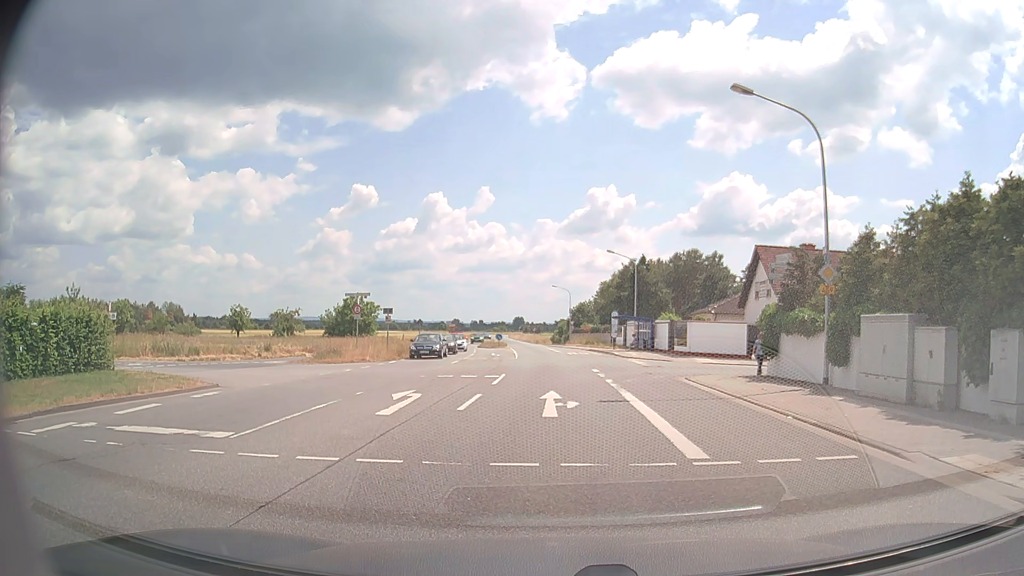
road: primary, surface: asphalt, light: Day
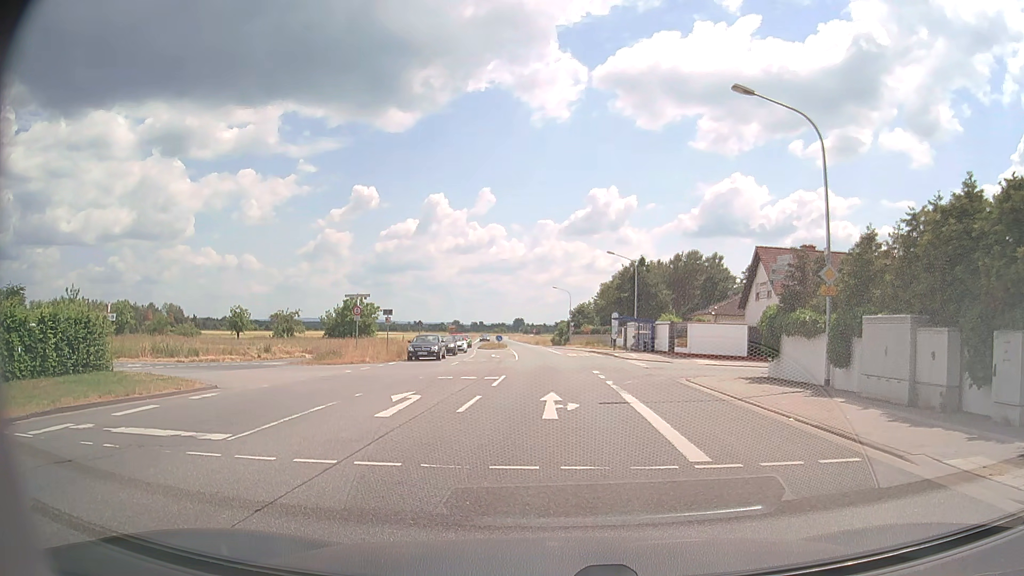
(0.0, +0.1) m; 0°
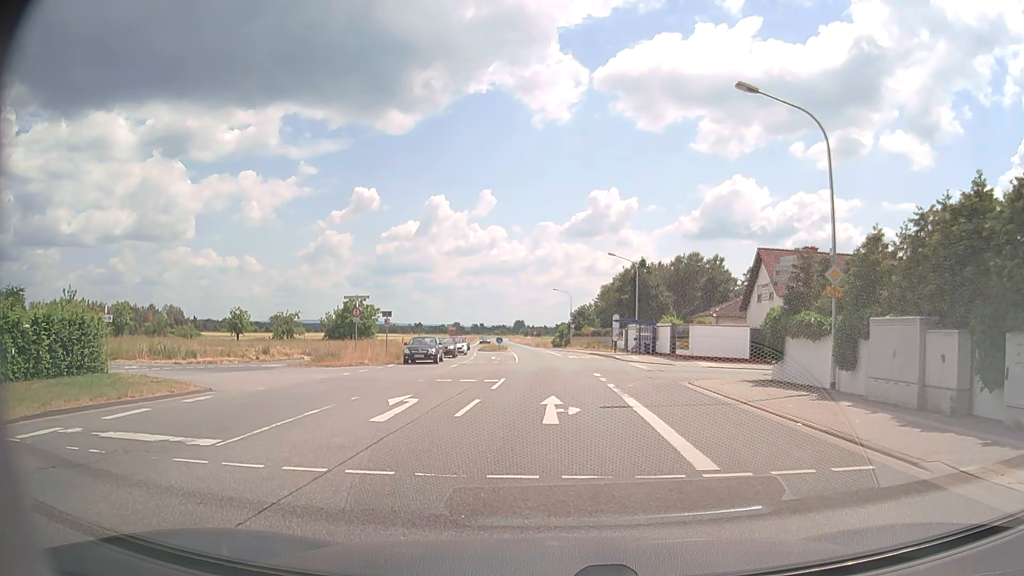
(0.0, +0.4) m; 0°
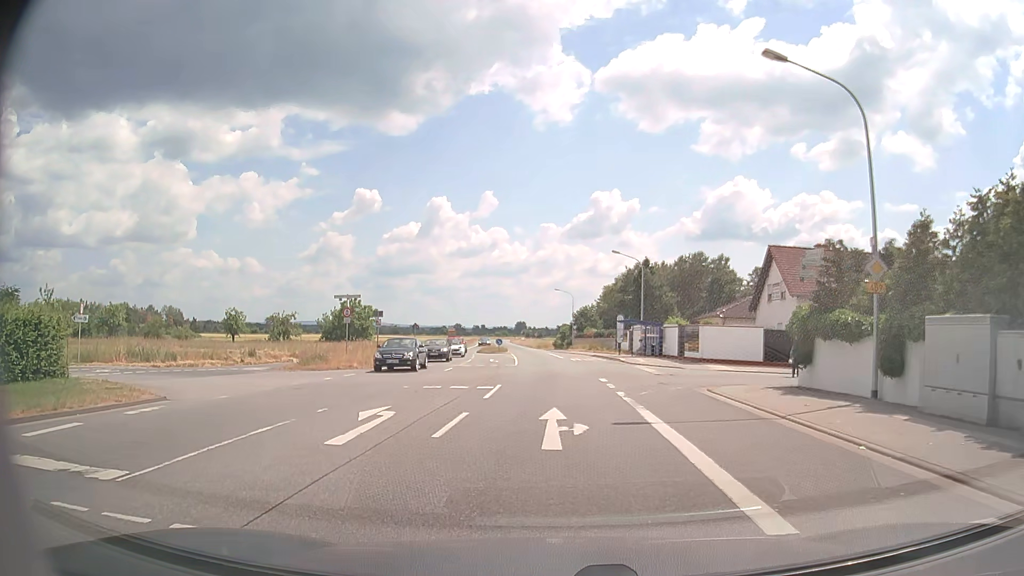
(0.0, +2.6) m; 0°
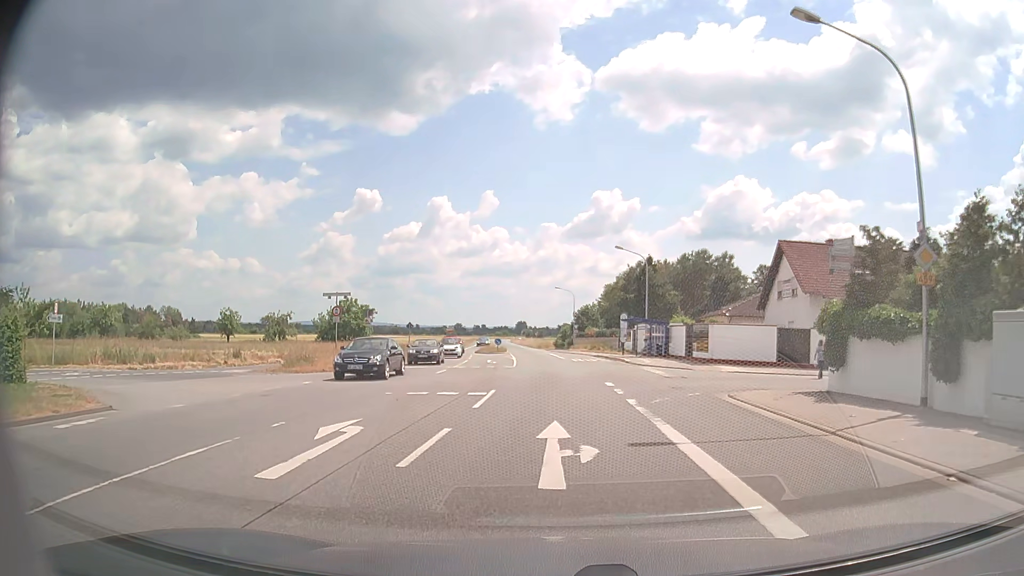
(0.0, +2.3) m; 0°
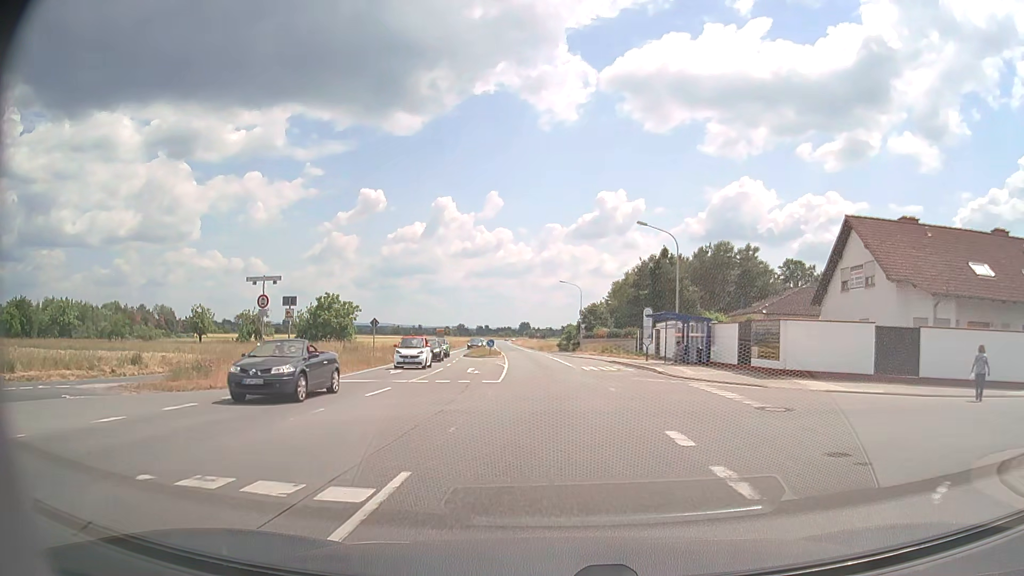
(0.0, +11.3) m; 0°
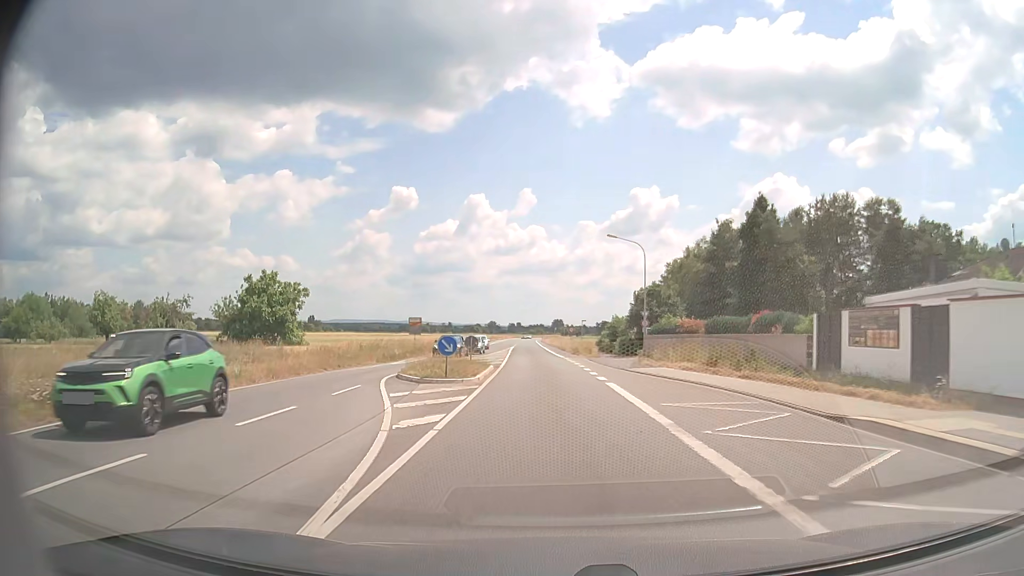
(-0.7, +32.1) m; -3°
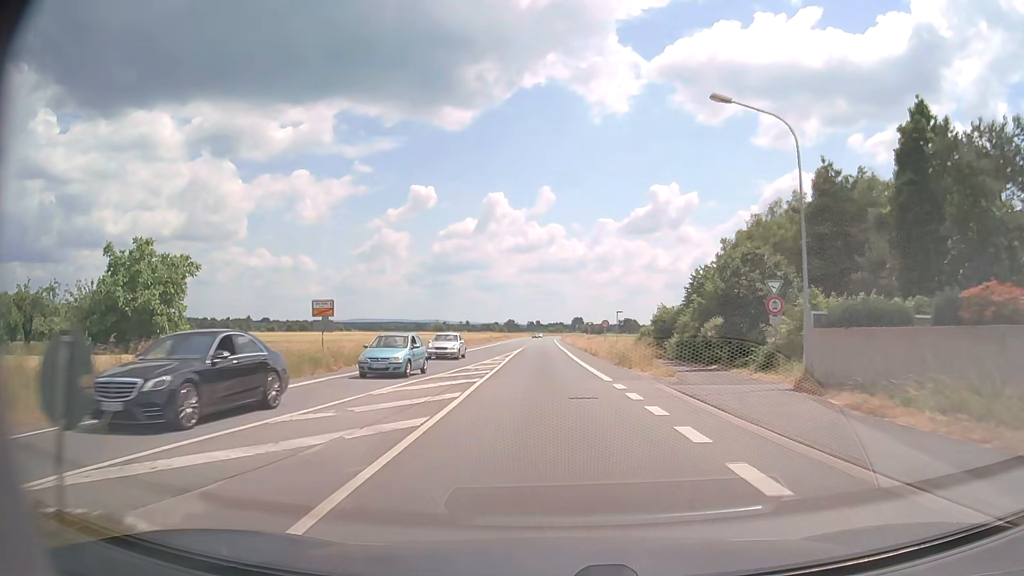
(-0.4, +25.4) m; -2°
(0, +10) (0, +20) (0, +30) (-1, +40) (-1, +50) (-1, +60) (-1, +70) (-1, +80) (-2, +90) (-2, +100) m
